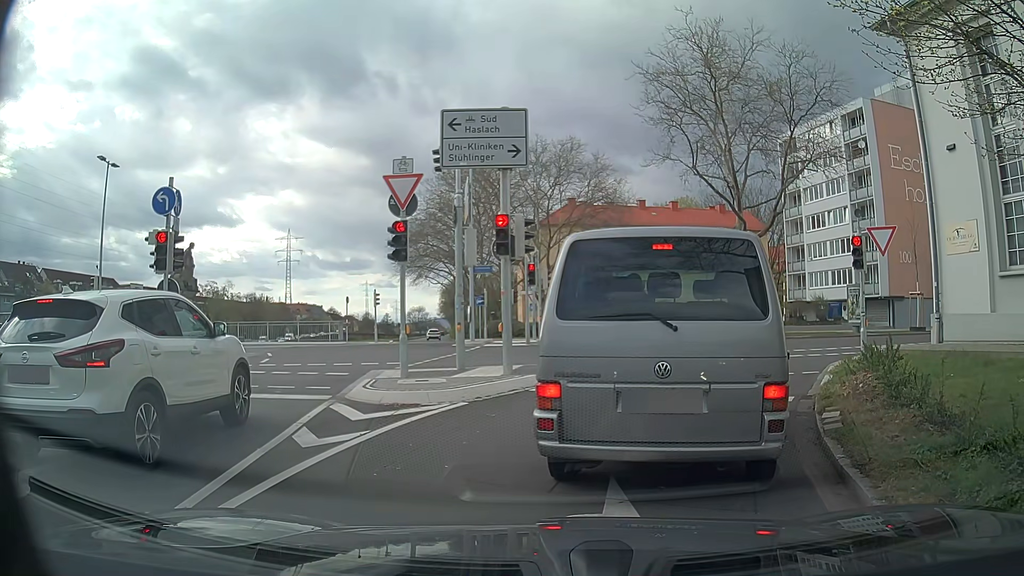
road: trunk_link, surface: asphalt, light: Day
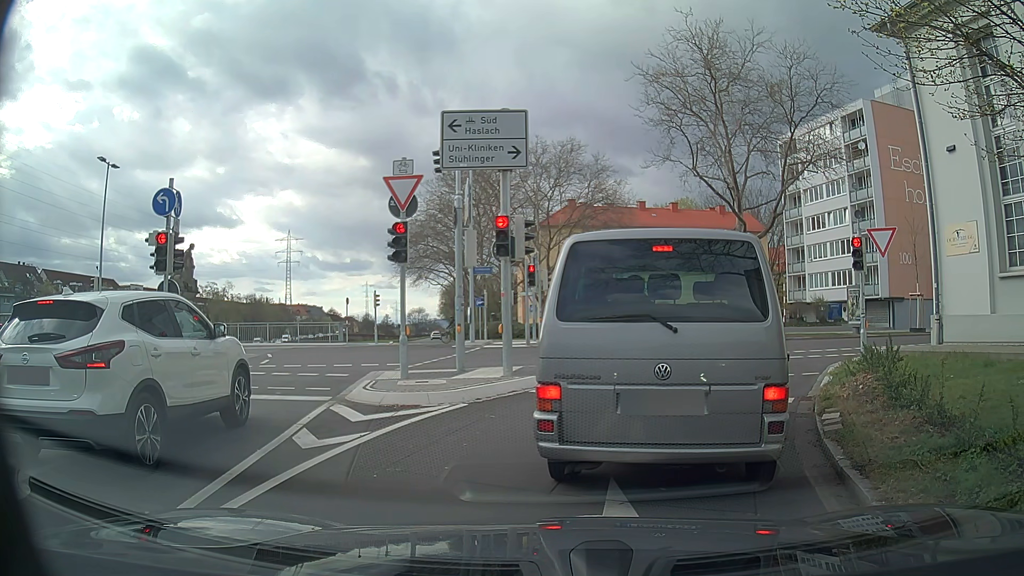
(0.0, +0.1) m; 0°
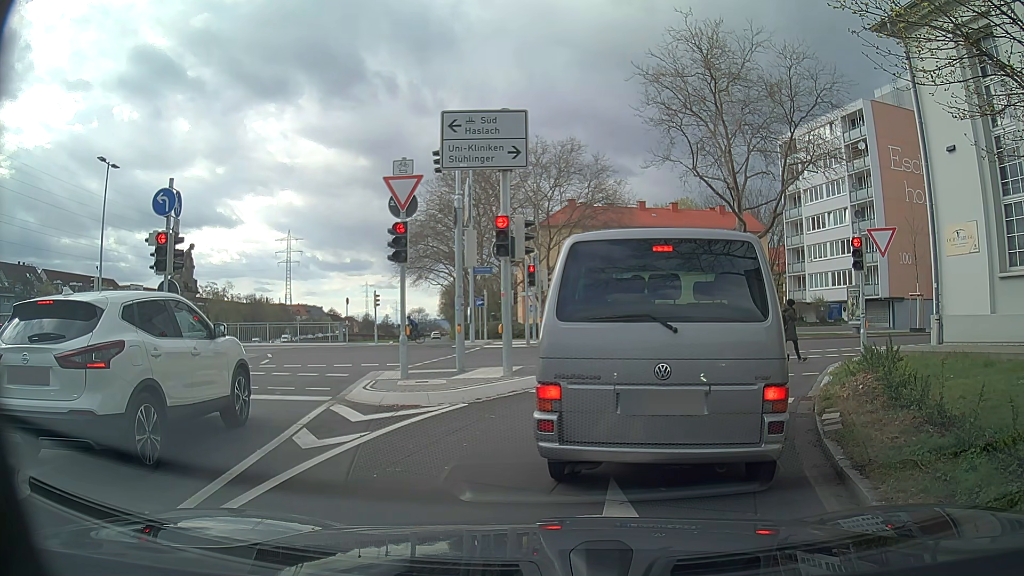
(0.0, 0.0) m; 0°
